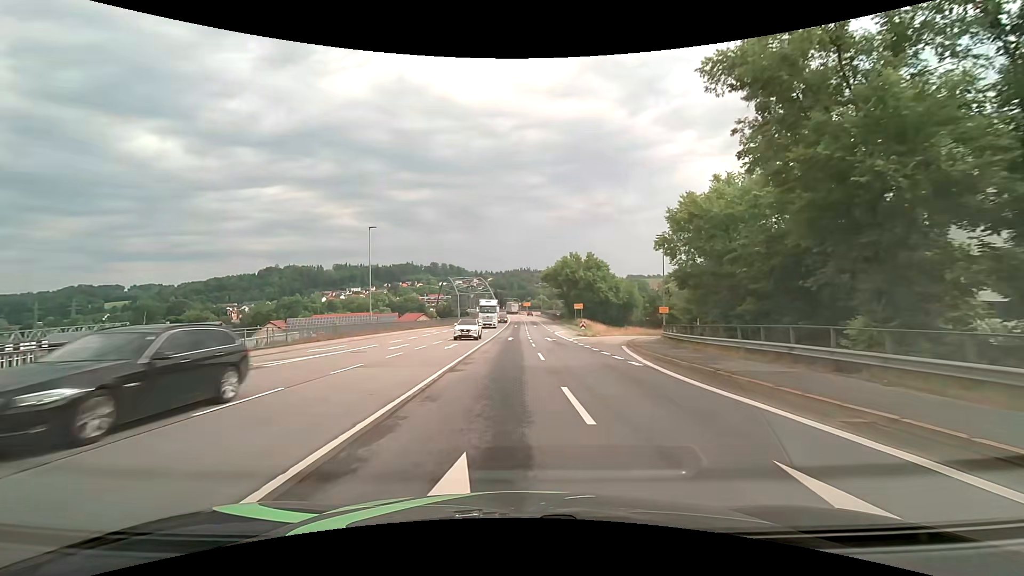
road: primary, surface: asphalt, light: Day
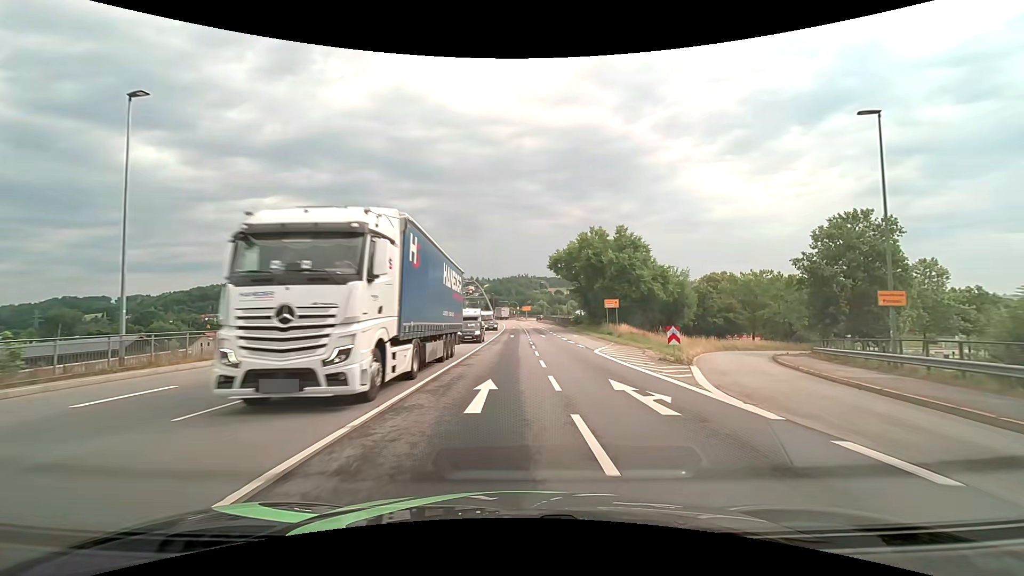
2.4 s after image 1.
(0.0, +30.3) m; 0°
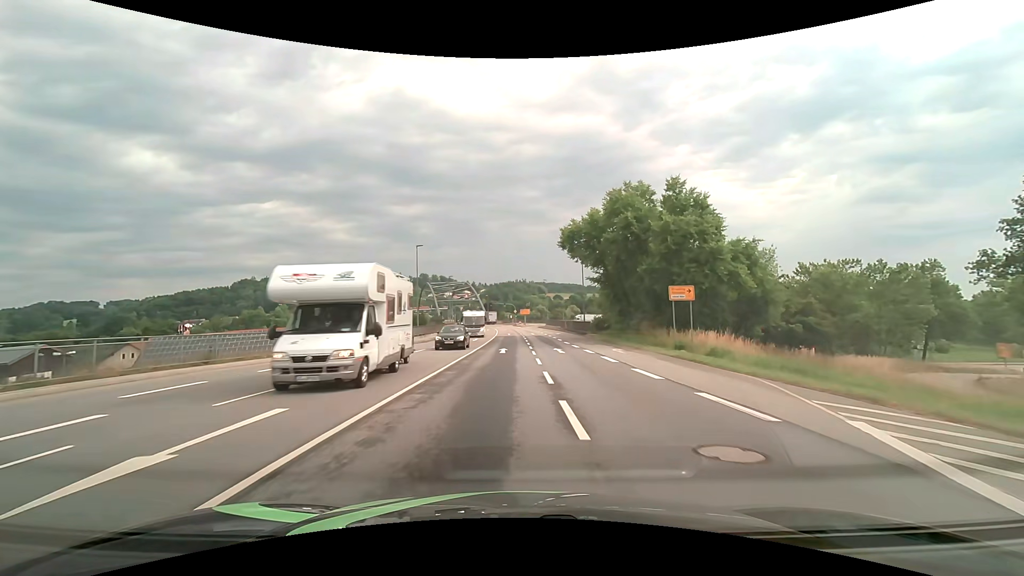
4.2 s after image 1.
(0.0, +22.6) m; 0°
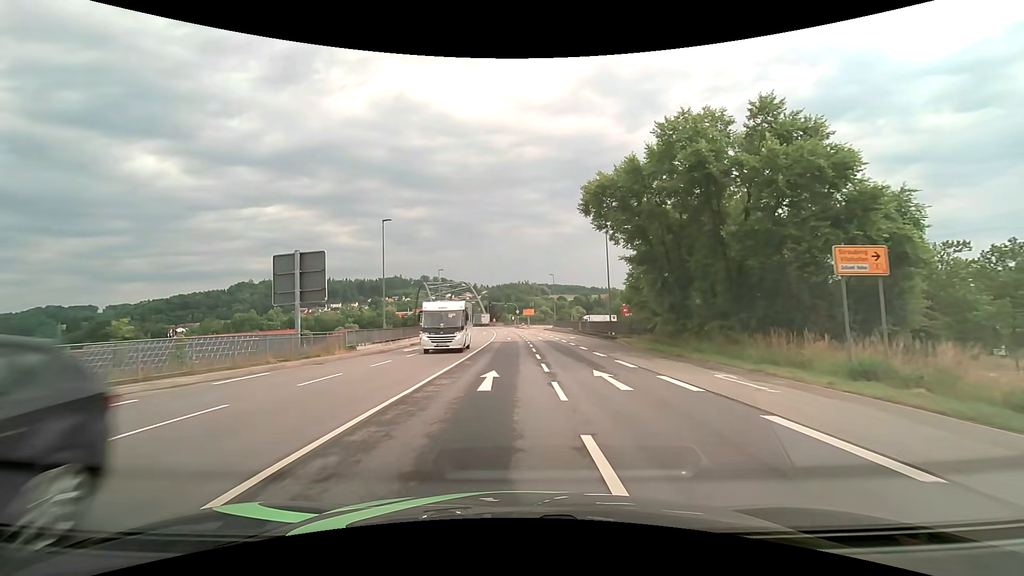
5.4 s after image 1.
(+0.1, +14.8) m; 0°
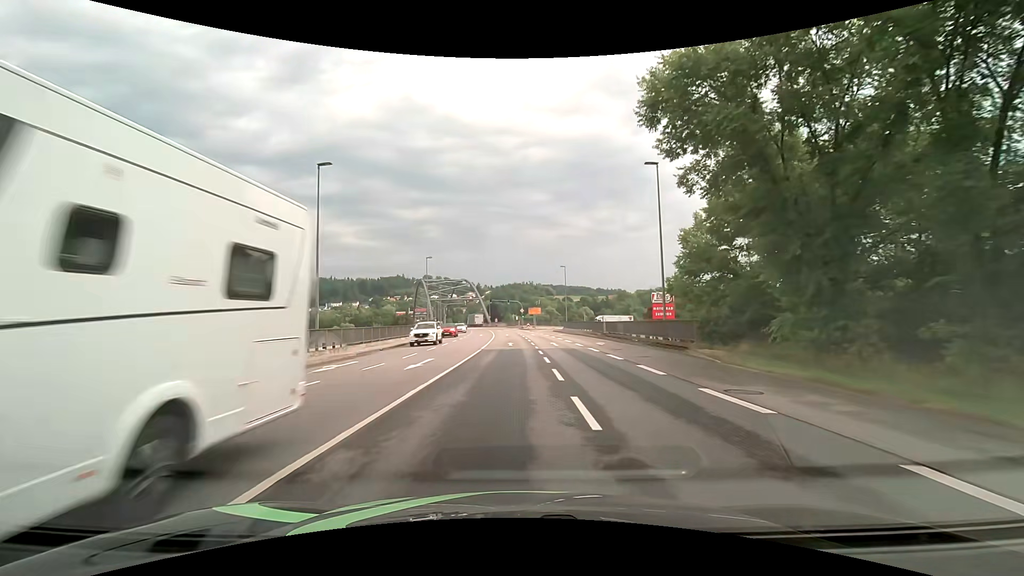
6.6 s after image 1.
(-0.1, +14.5) m; -1°
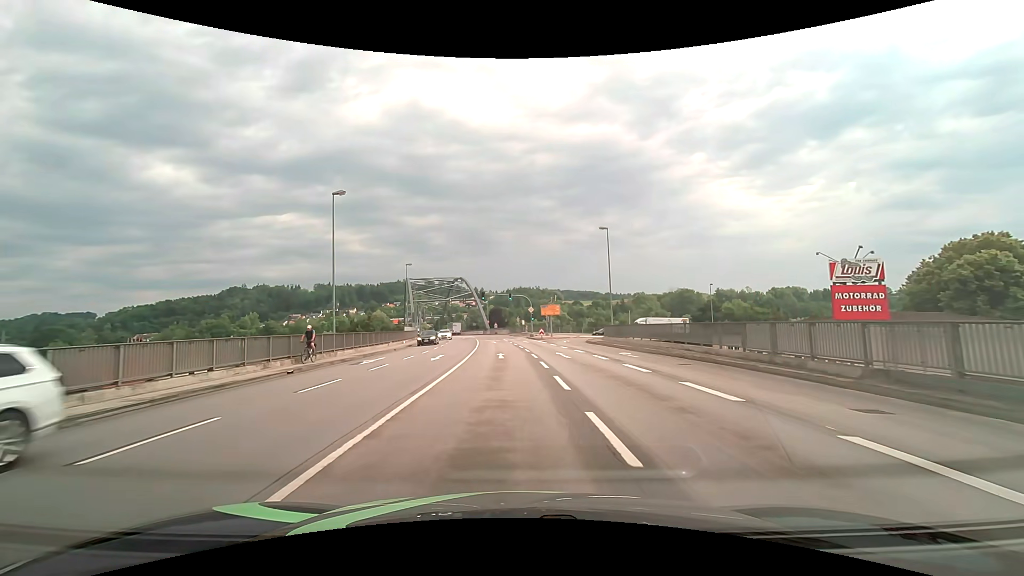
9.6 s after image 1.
(0.0, +34.5) m; -1°
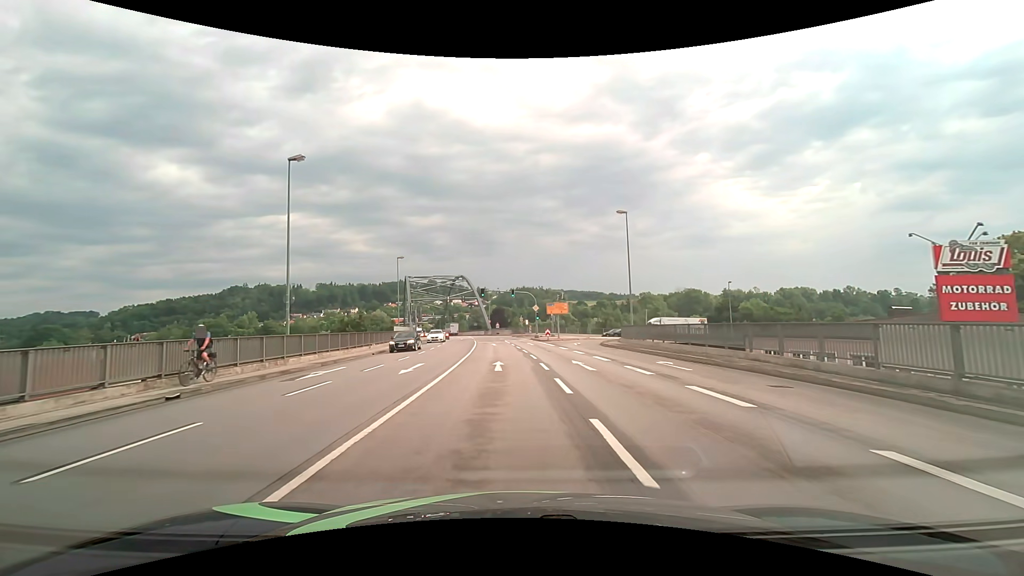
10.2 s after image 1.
(0.0, +6.5) m; 0°
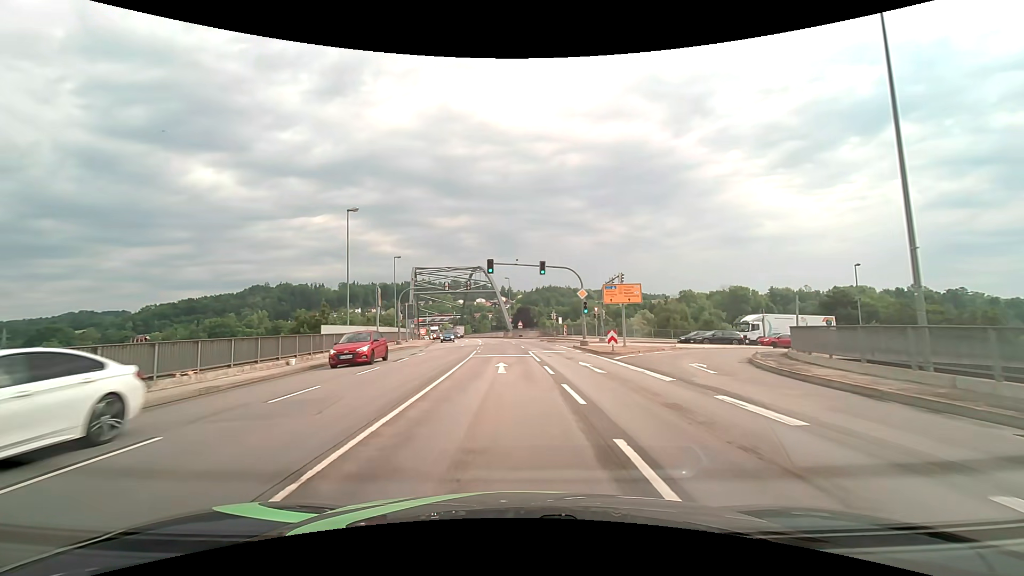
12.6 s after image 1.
(-0.3, +25.2) m; -2°
(0, +10) (0, +20) (-1, +30) (-1, +40) (-2, +50) (-3, +60) (-4, +70) (-6, +80) (-8, +89) (-10, +99) m
